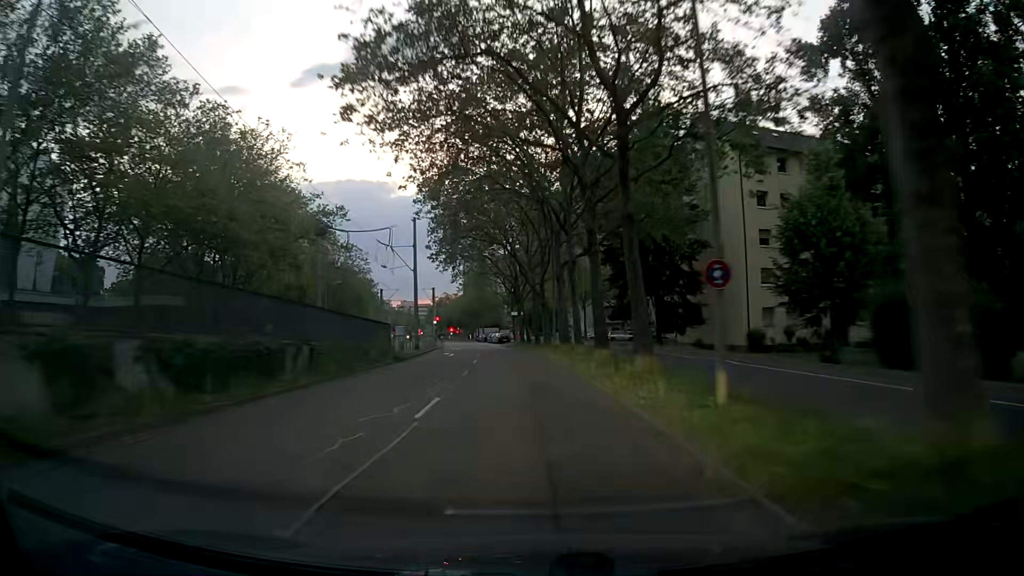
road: tertiary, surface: asphalt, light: Dusk
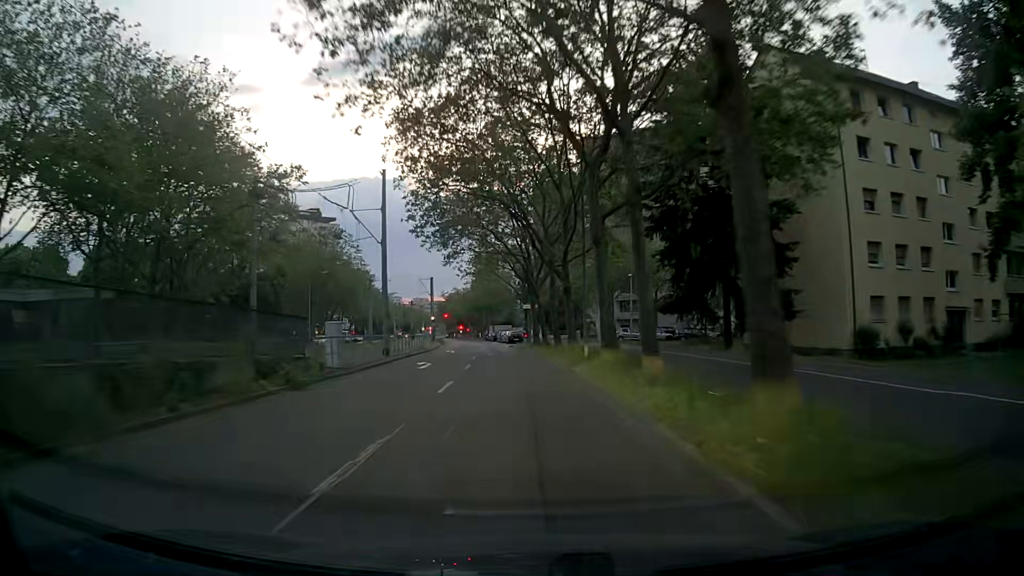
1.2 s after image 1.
(-0.3, +14.2) m; -2°
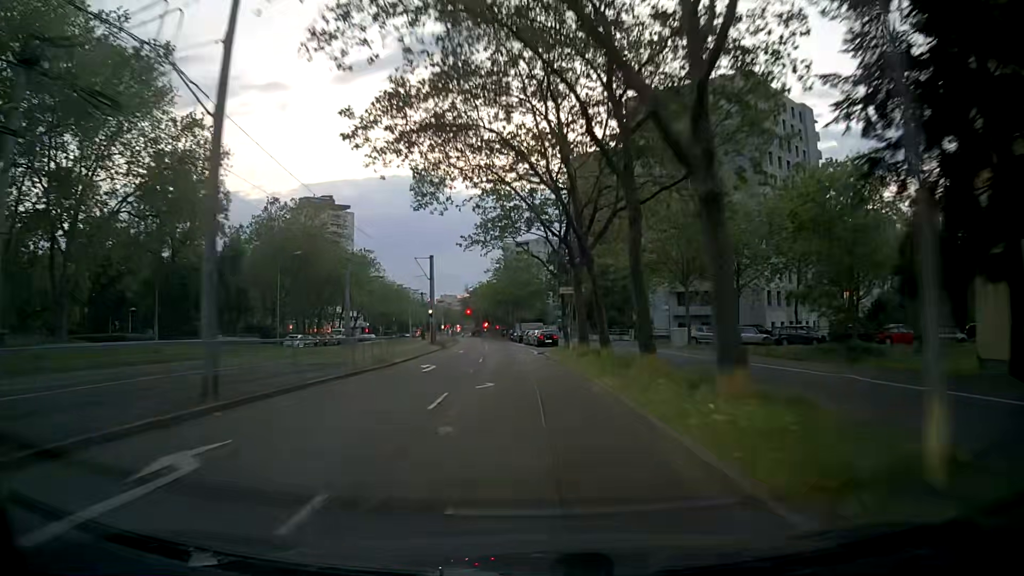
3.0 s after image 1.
(-0.3, +21.1) m; -1°
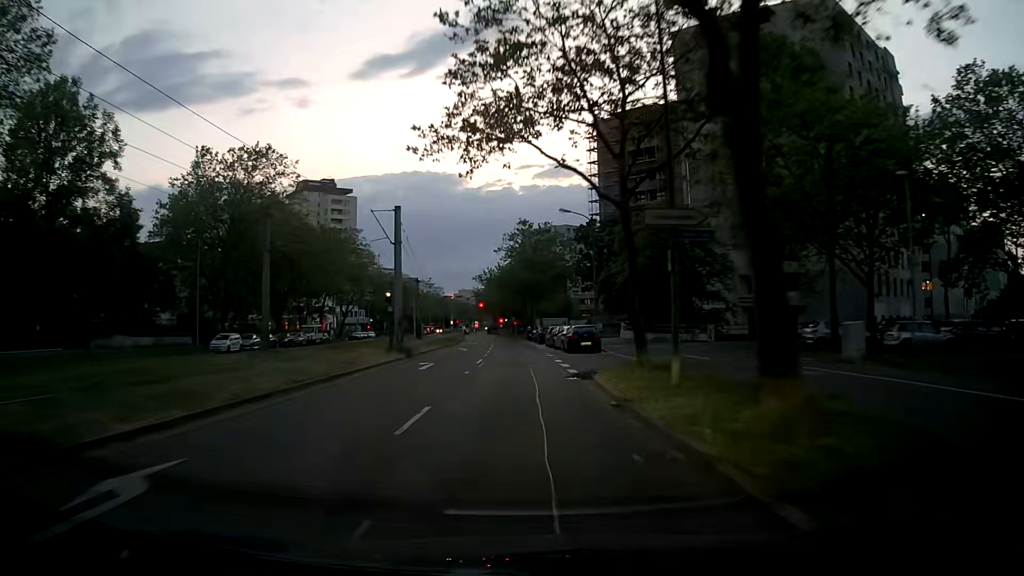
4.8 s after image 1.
(-0.8, +21.2) m; -3°
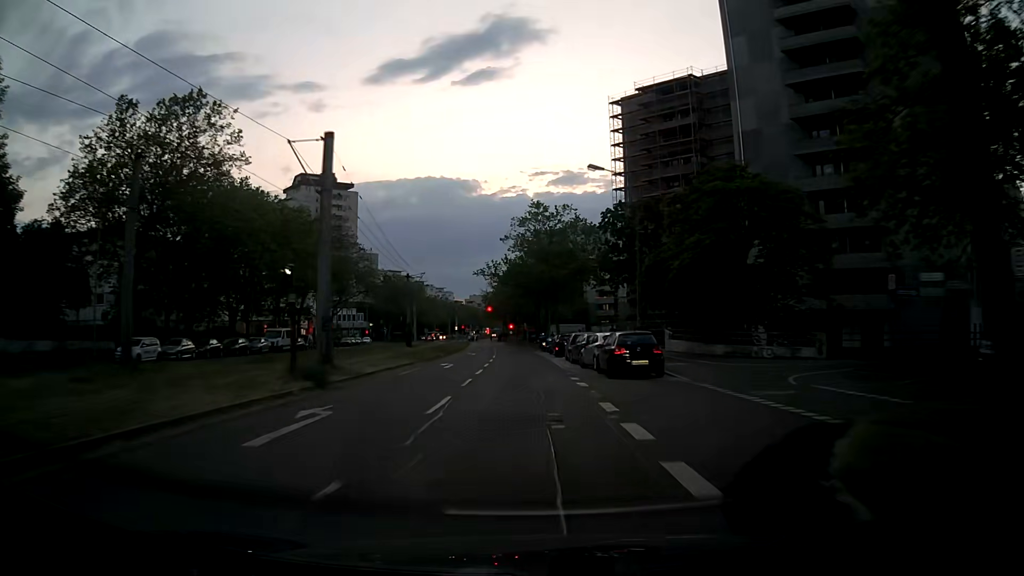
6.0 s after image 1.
(-0.1, +14.2) m; -1°
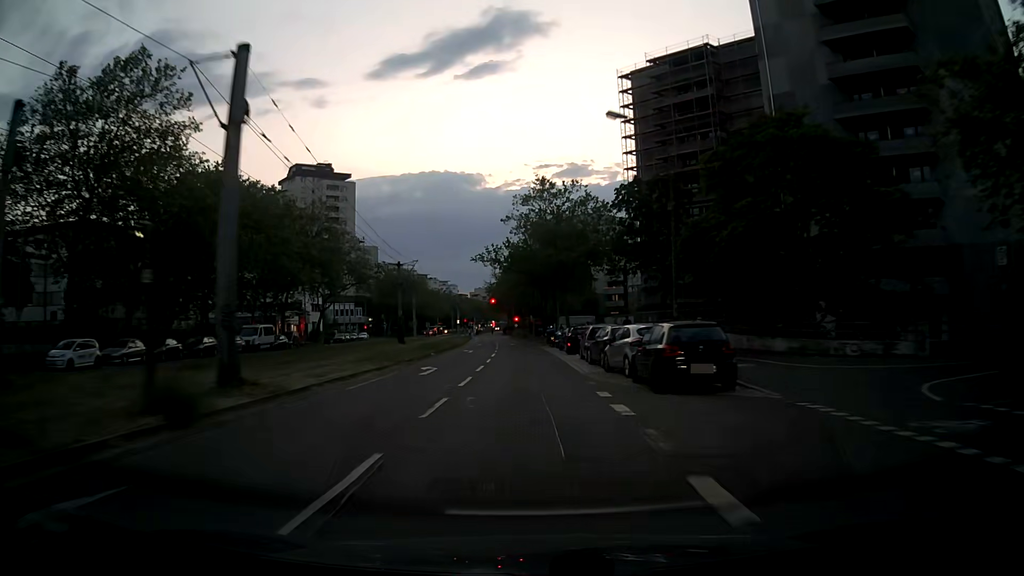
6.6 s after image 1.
(0.0, +7.1) m; 0°
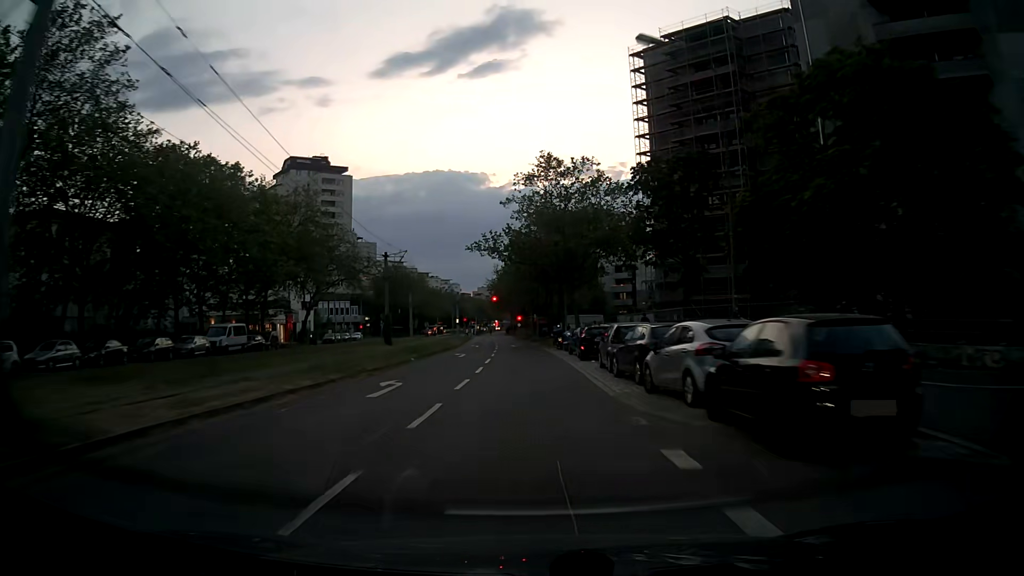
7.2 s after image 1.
(0.0, +7.0) m; 0°
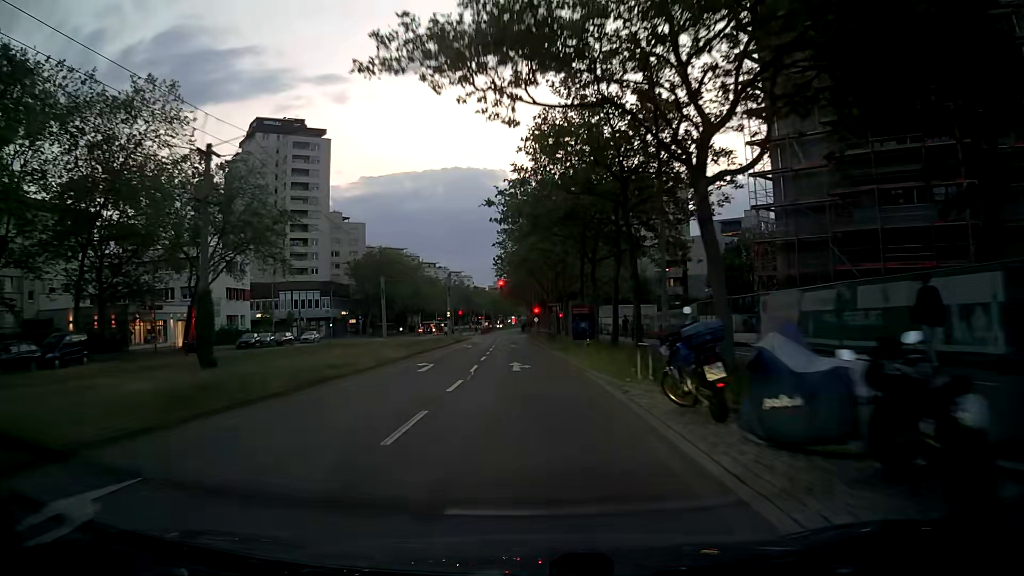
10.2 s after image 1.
(-0.6, +32.8) m; -2°
(0, +10) (0, +20) (0, +30) (0, +40) (-1, +50) (-1, +60) (-2, +70) (-2, +80) (-2, +90) (-2, +100) m
